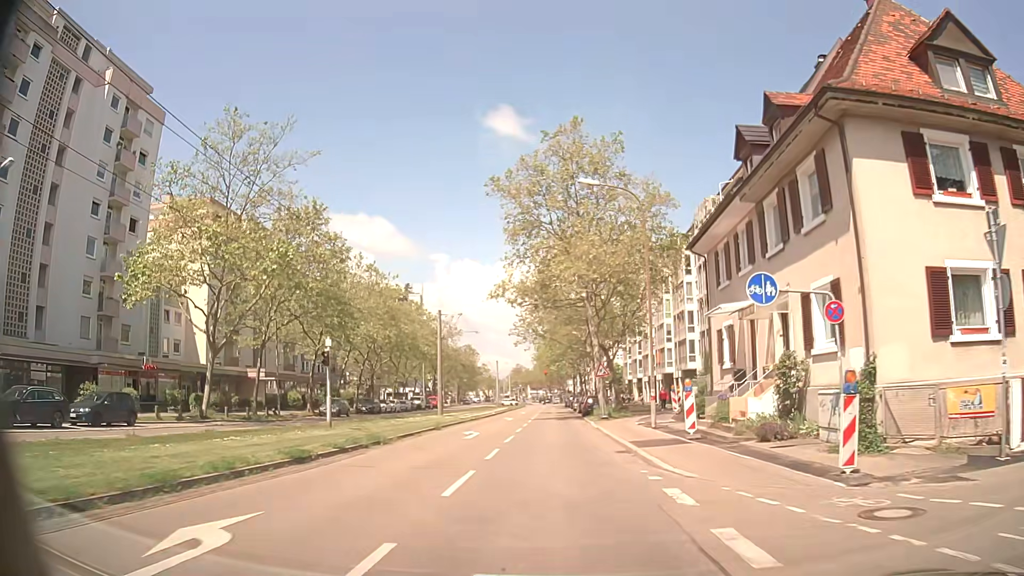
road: tertiary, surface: asphalt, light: Day
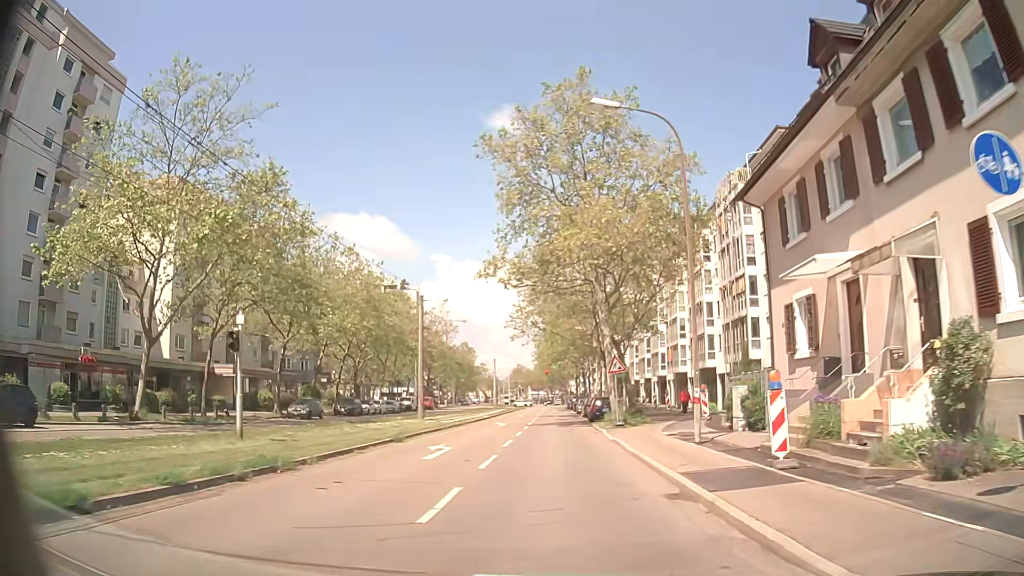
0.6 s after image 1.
(0.0, +7.3) m; 0°
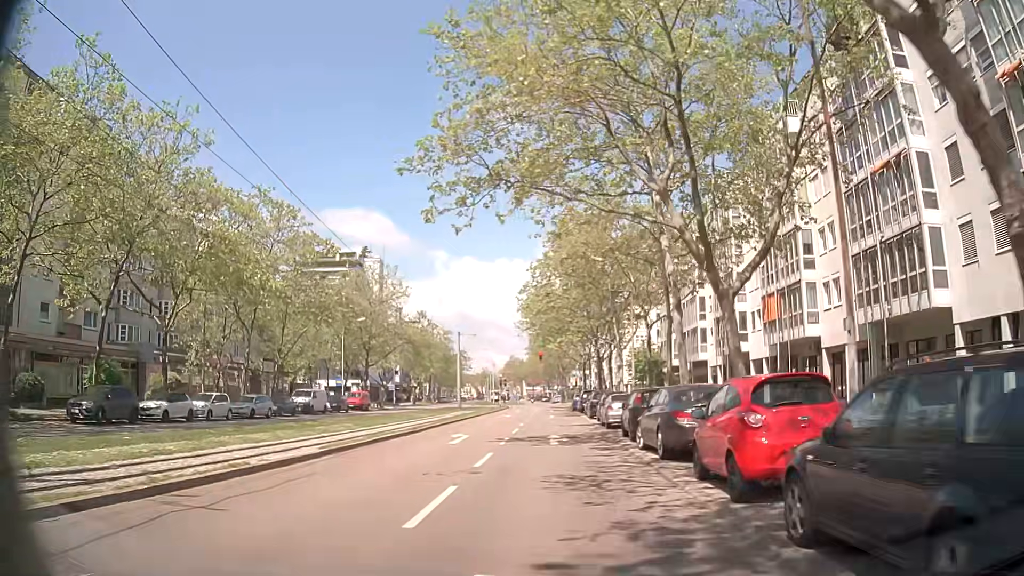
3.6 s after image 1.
(-0.1, +35.9) m; 0°
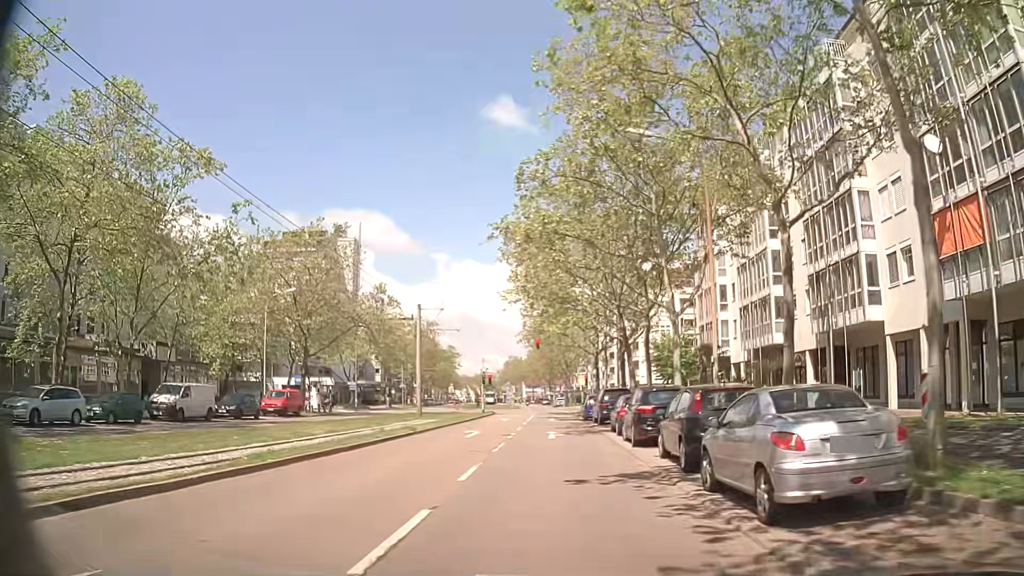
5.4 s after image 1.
(0.0, +19.8) m; 0°
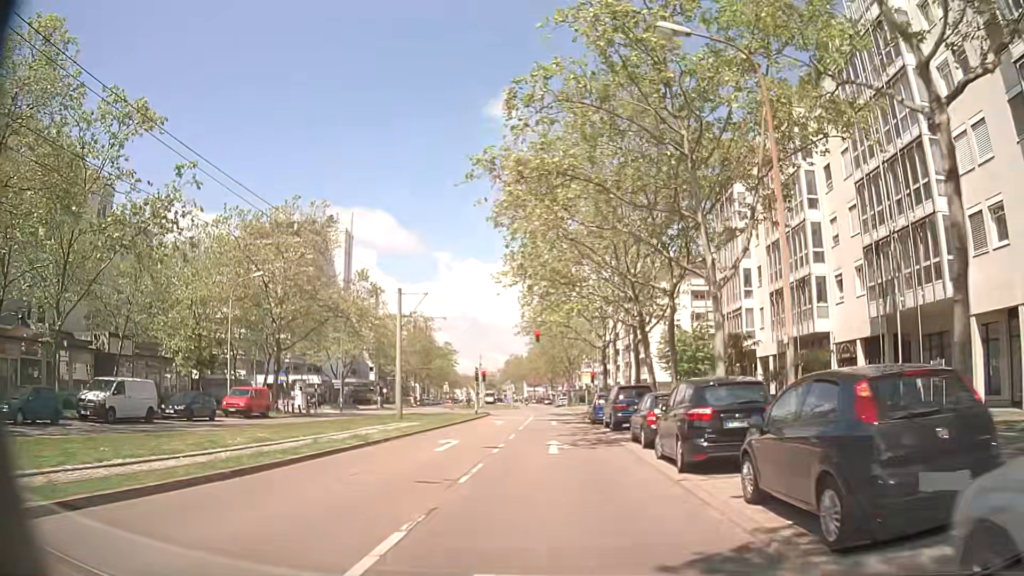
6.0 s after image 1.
(0.0, +6.3) m; -1°
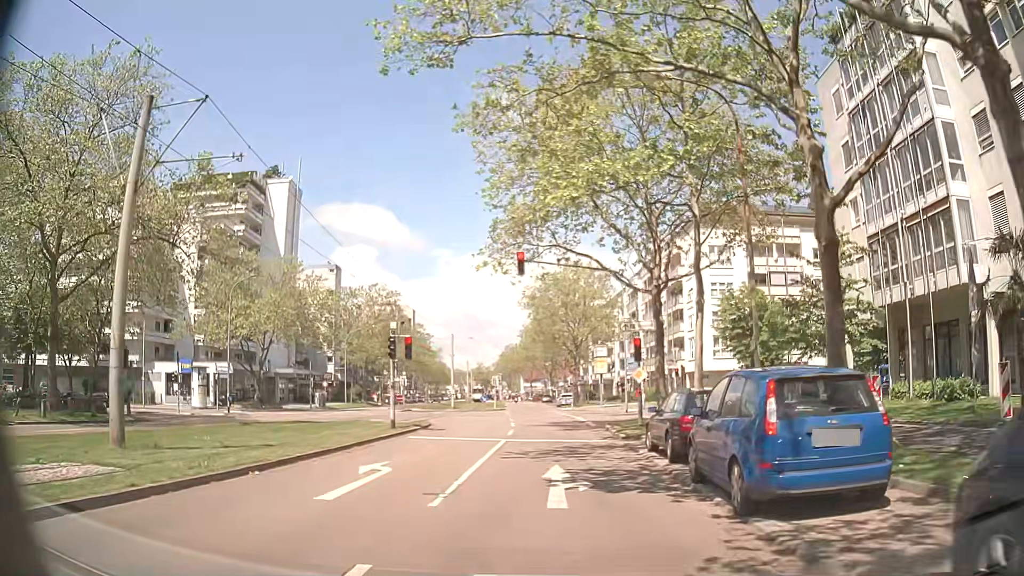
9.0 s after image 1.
(+0.1, +25.7) m; +1°
